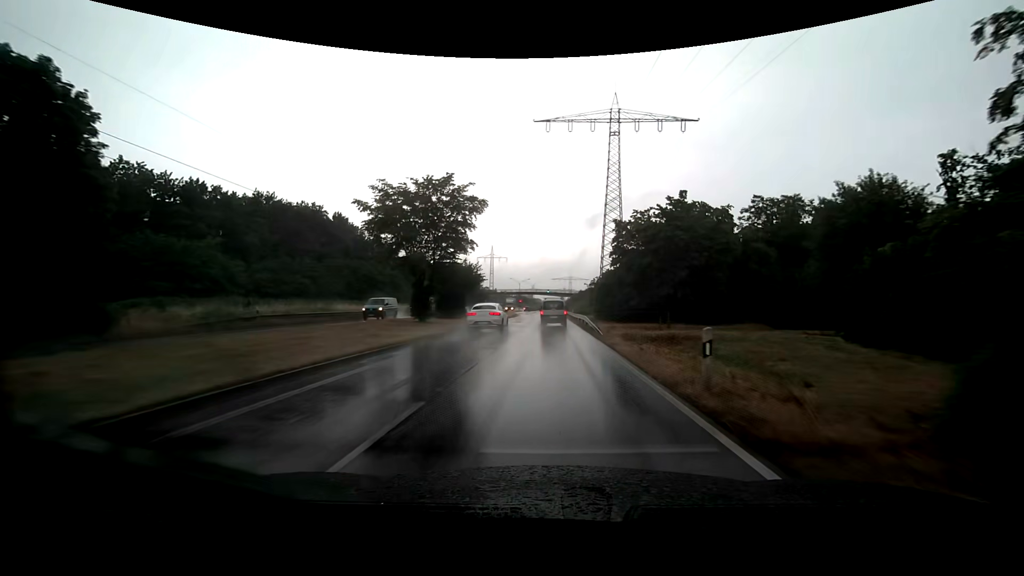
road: primary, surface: asphalt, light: Day
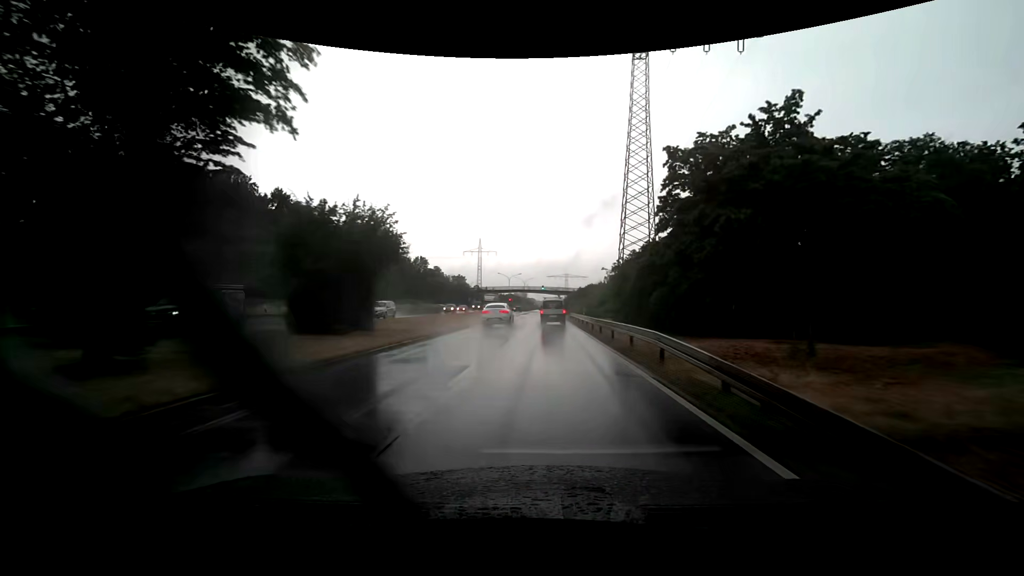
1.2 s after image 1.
(0.0, +22.8) m; +1°
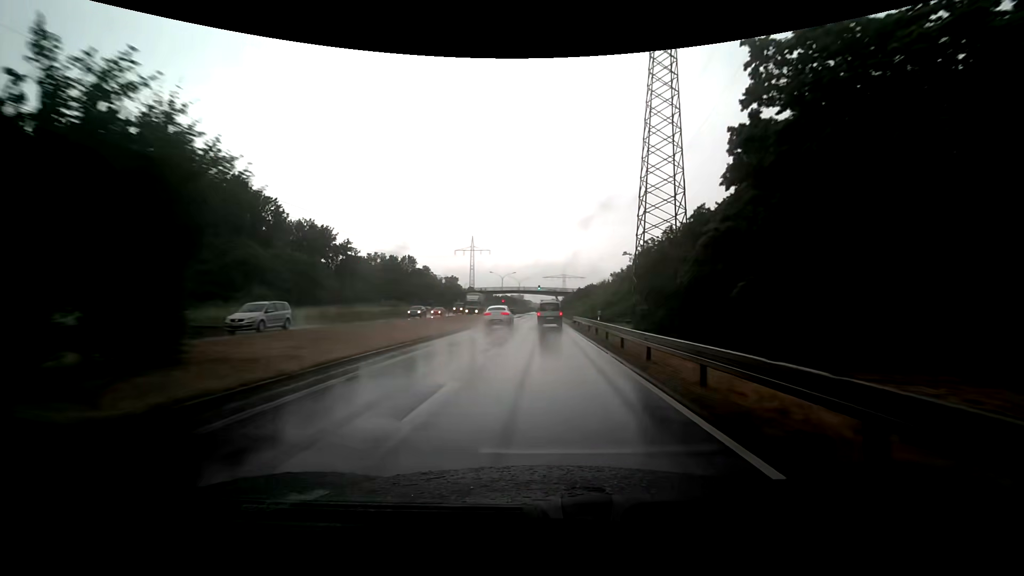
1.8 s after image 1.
(0.0, +11.4) m; 0°
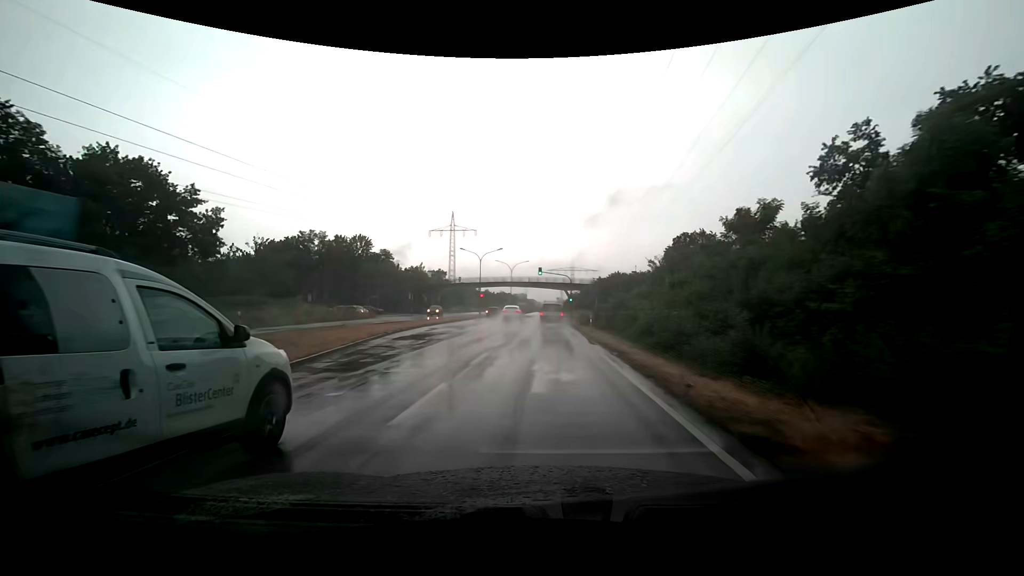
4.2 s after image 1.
(-0.3, +45.4) m; -1°
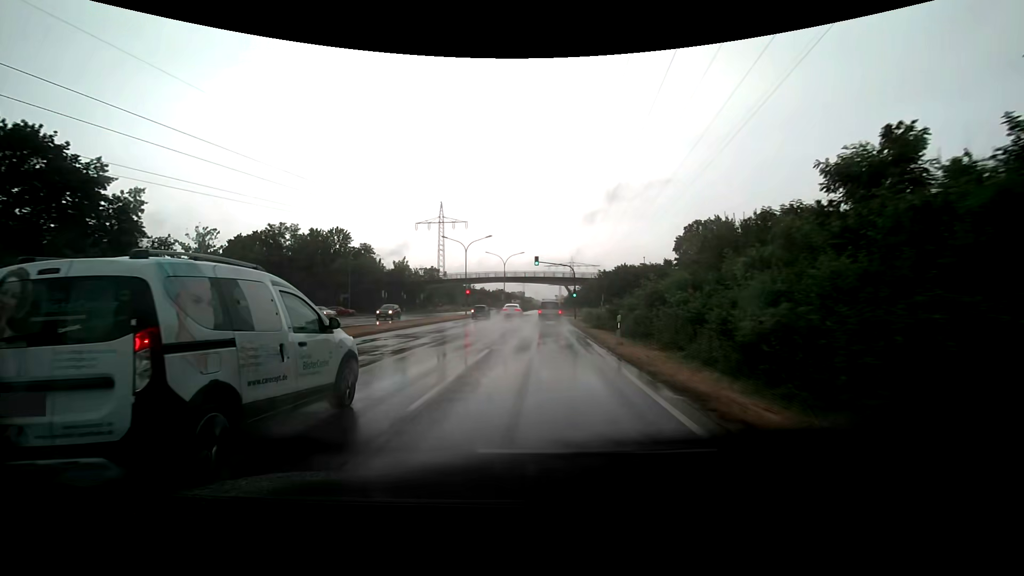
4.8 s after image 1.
(0.0, +11.3) m; 0°
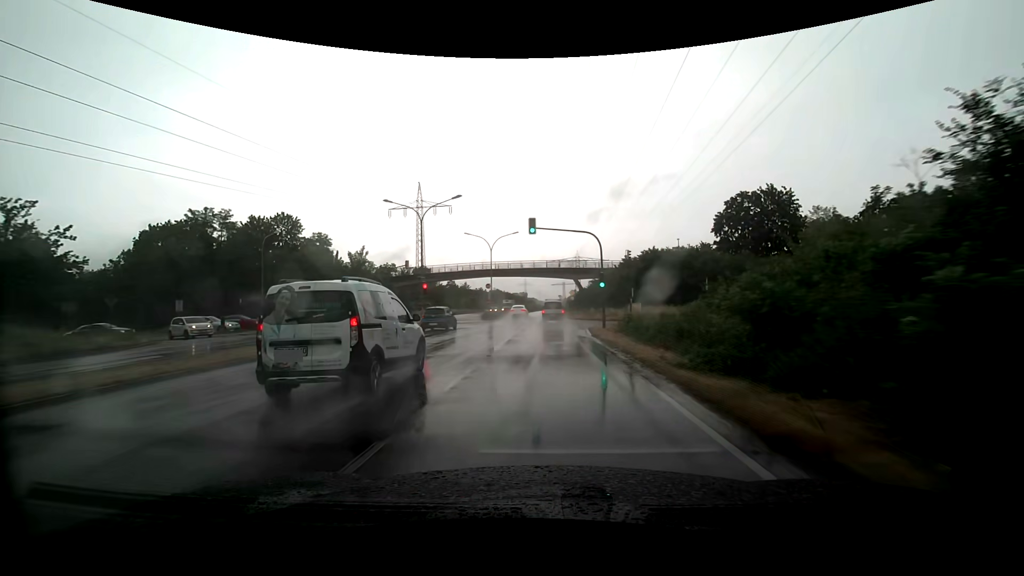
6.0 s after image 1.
(+0.1, +22.6) m; 0°
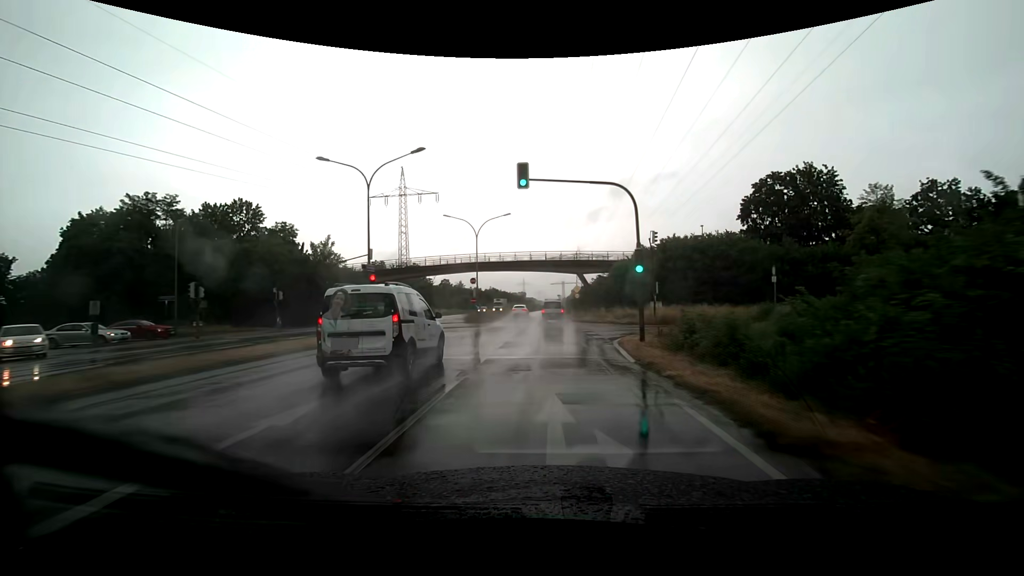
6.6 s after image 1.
(0.0, +11.3) m; 0°
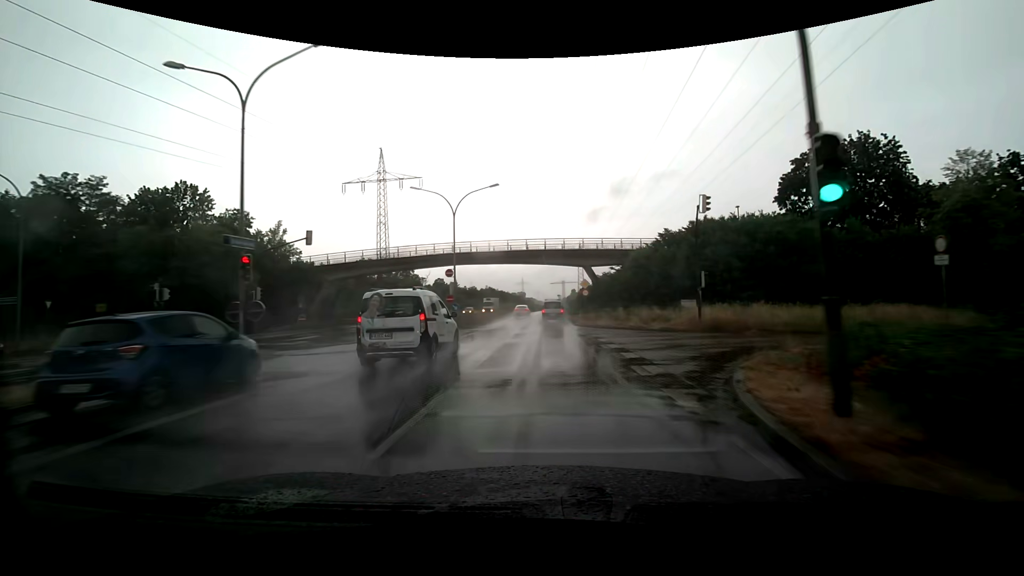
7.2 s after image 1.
(0.0, +11.3) m; 0°
(0, +10) (0, +20) (0, +30) (0, +40) (0, +50) (0, +60) (0, +70) (0, +80) (0, +90) (0, +100) m
